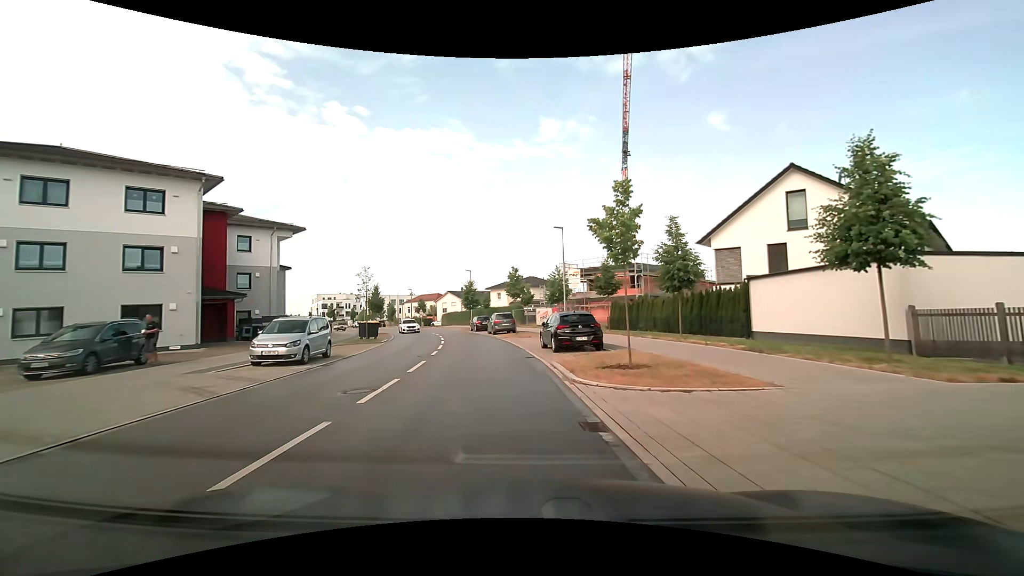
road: tertiary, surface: asphalt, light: Day
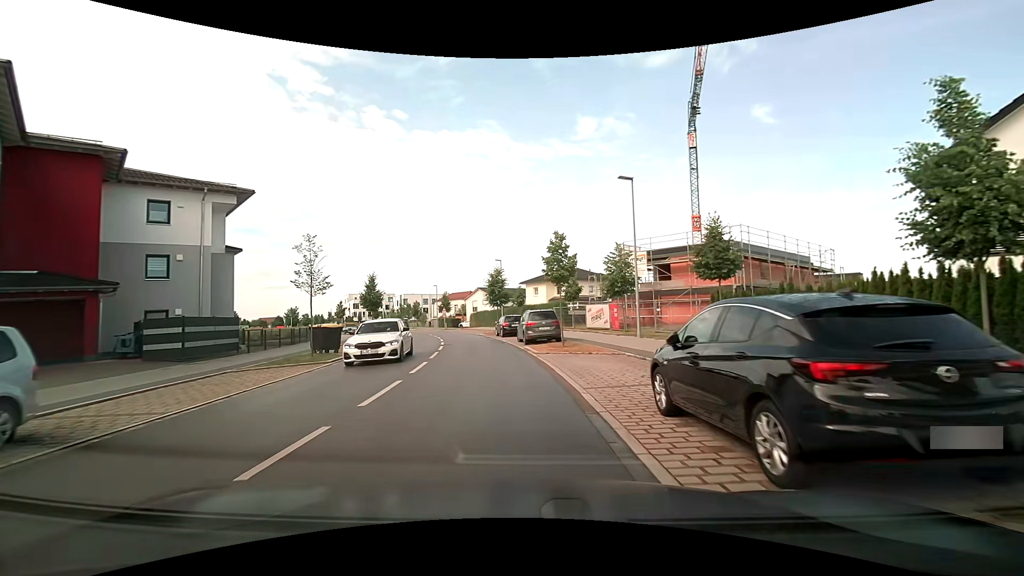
(-0.4, +13.9) m; -4°
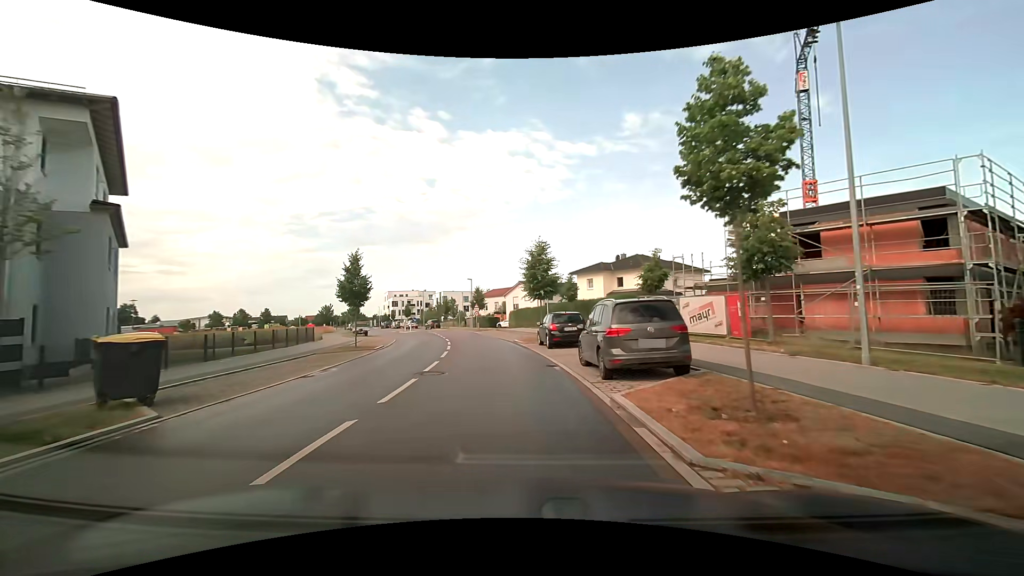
(-0.6, +13.6) m; -6°
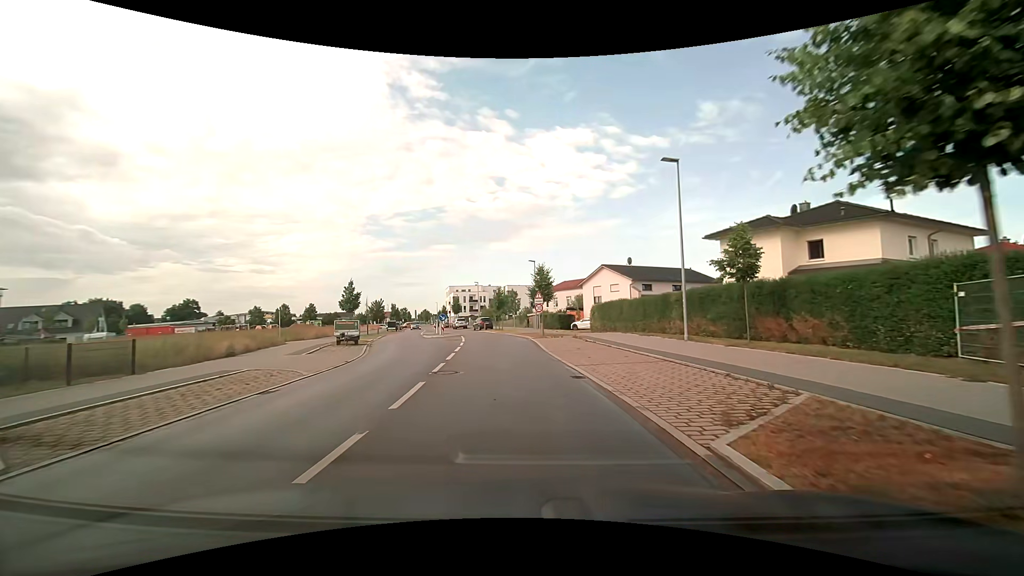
(-1.4, +23.7) m; -8°
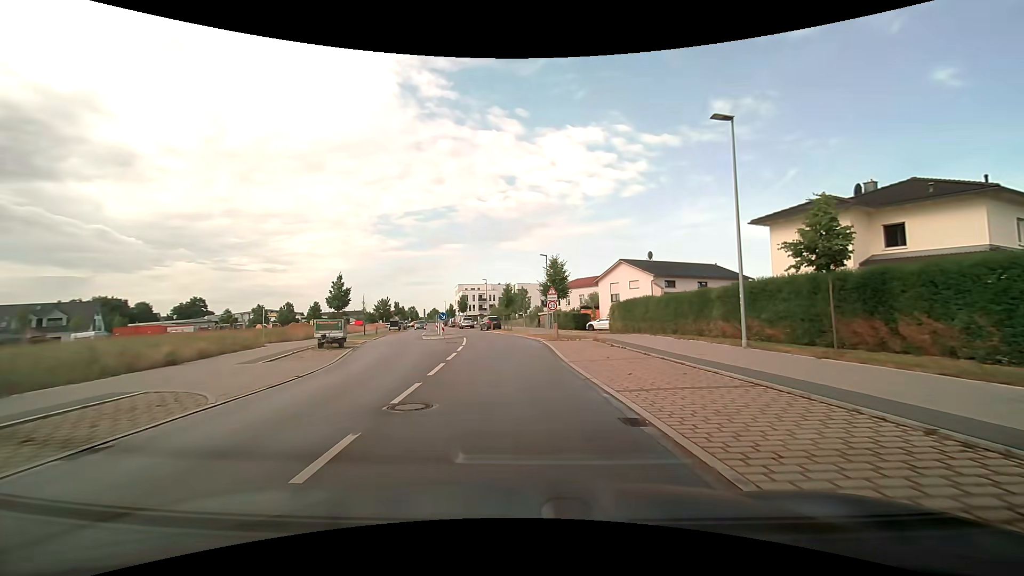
(0.0, +4.7) m; -1°
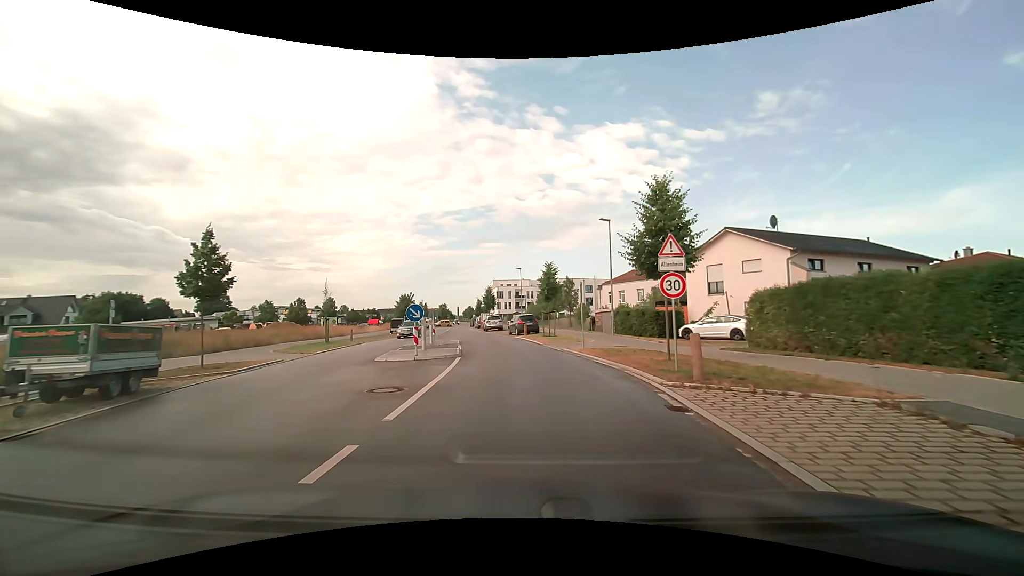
(-0.9, +18.8) m; -5°
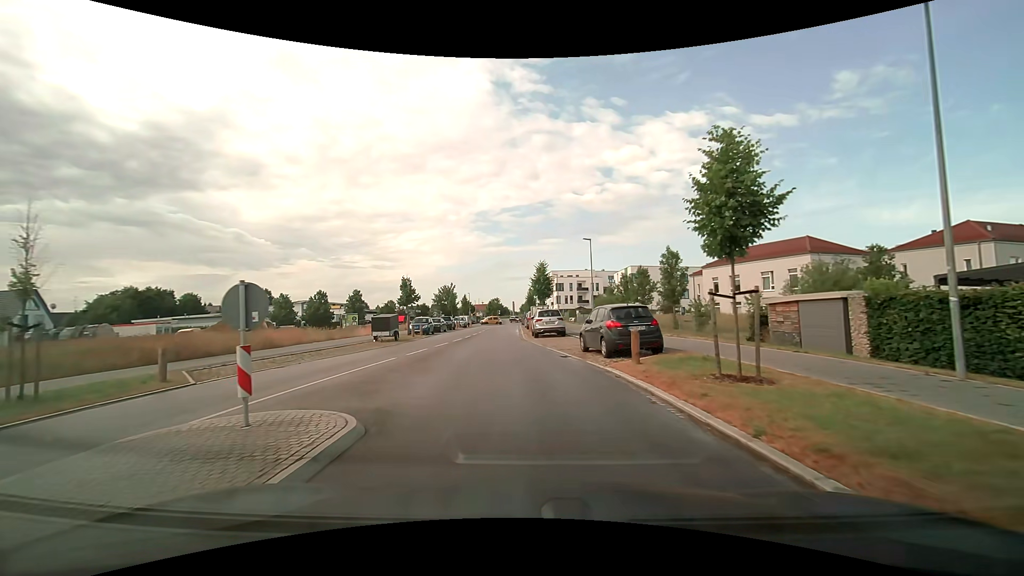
(-1.0, +23.3) m; -6°
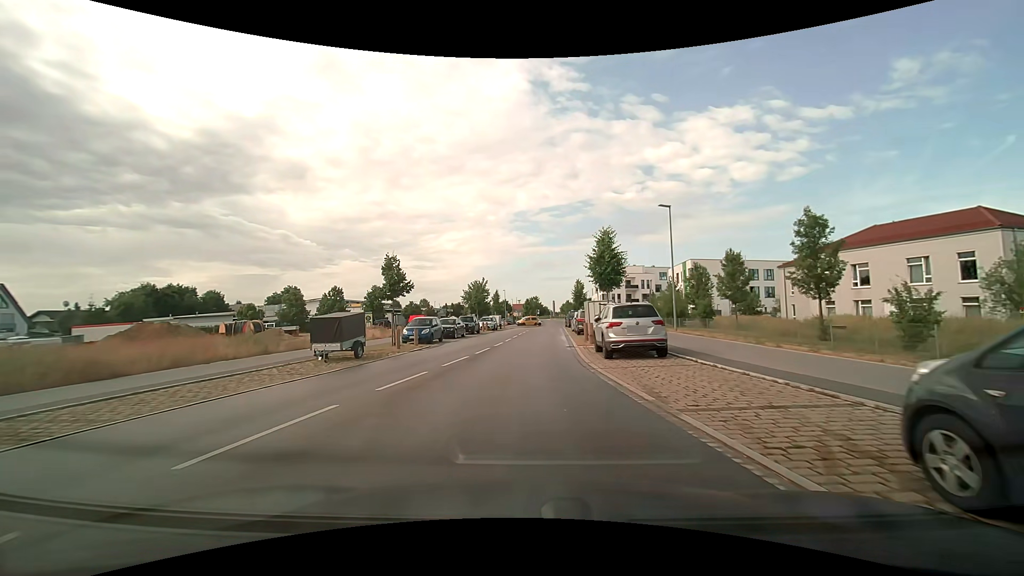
(-0.7, +13.9) m; -5°
(0, +10) (0, +20) (0, +30) (+1, +40) (+1, +50) (+2, +60) (+2, +70) (+4, +80) (+5, +90) (+7, +100) m
